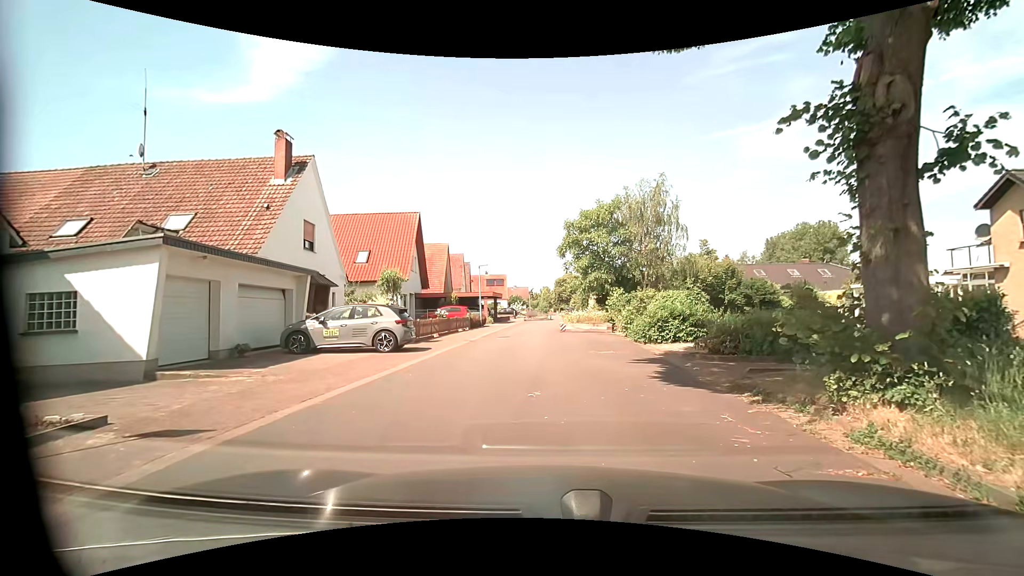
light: Day
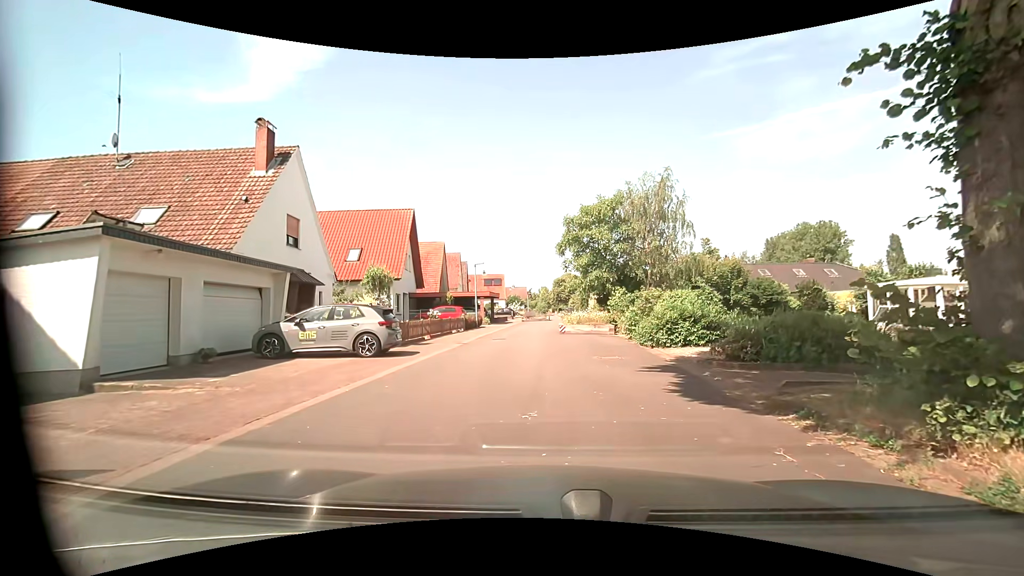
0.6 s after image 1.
(0.0, +1.4) m; -1°
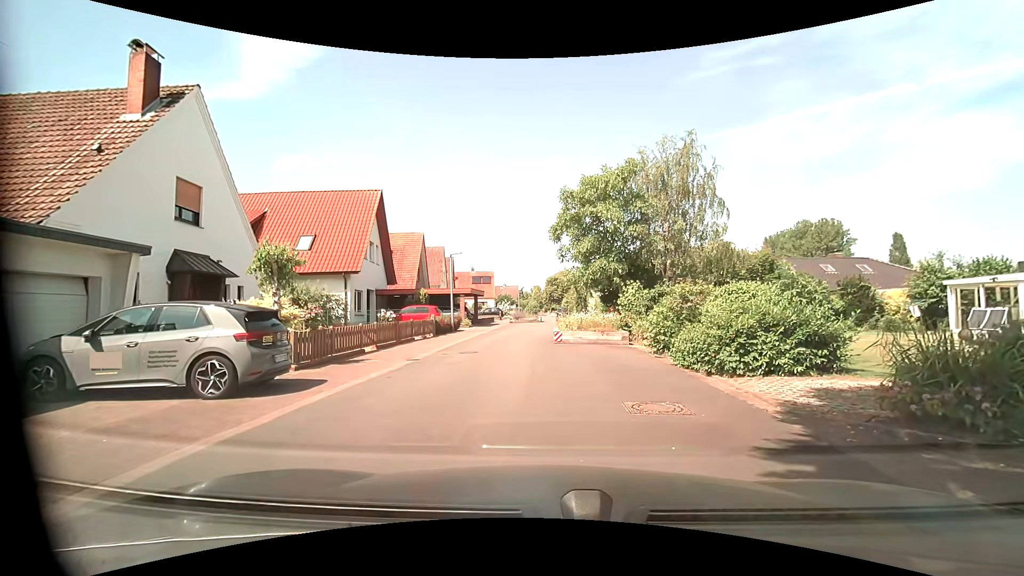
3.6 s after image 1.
(+0.1, +6.3) m; +2°
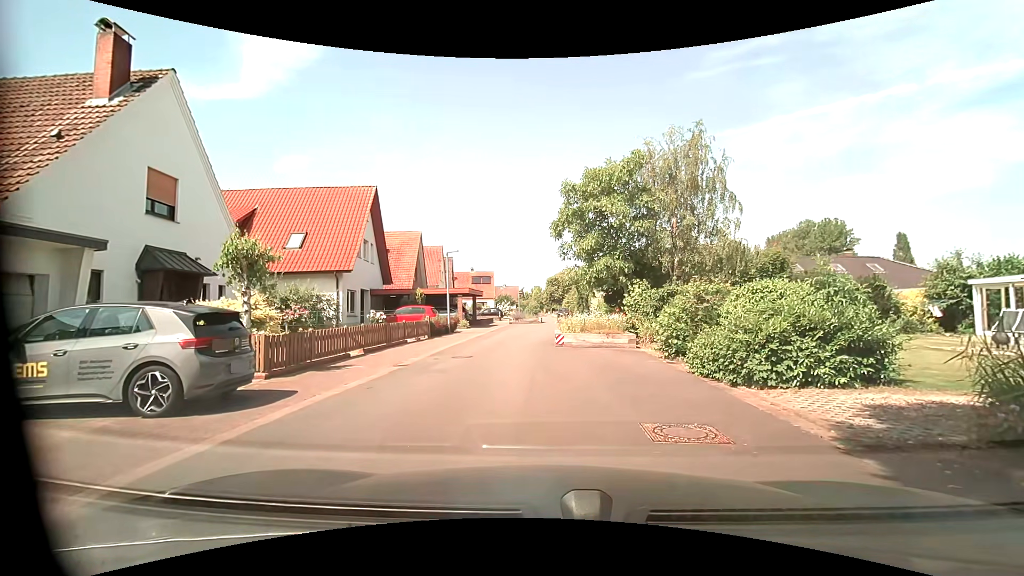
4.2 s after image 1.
(0.0, +1.2) m; 0°
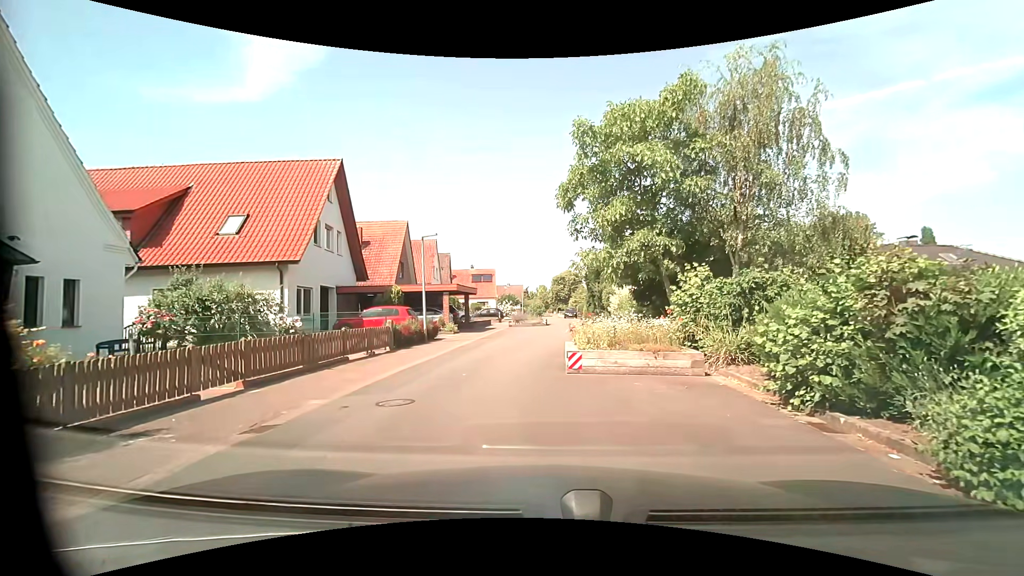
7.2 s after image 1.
(-0.1, +6.4) m; -3°
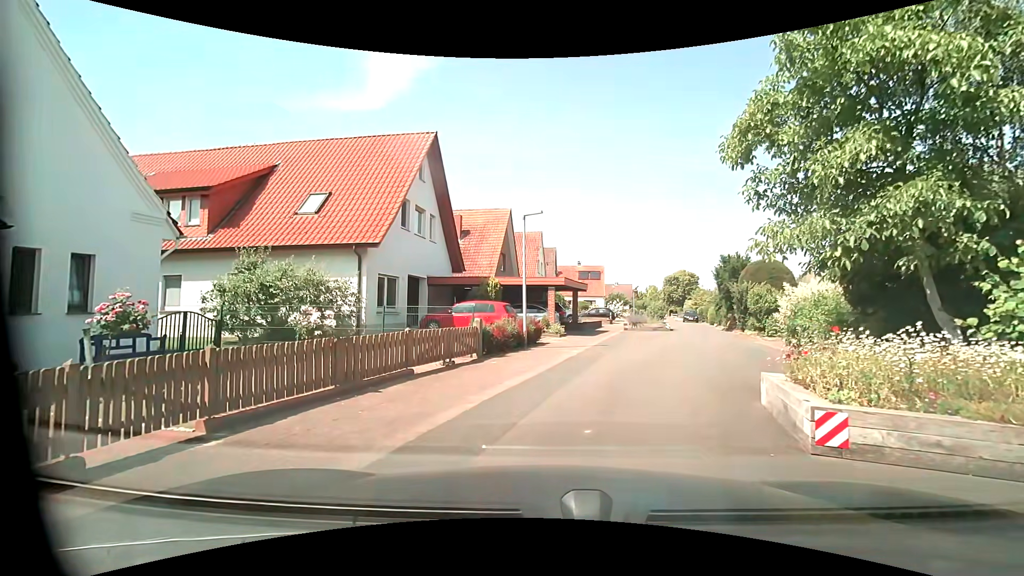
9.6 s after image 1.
(-0.5, +4.6) m; -11°
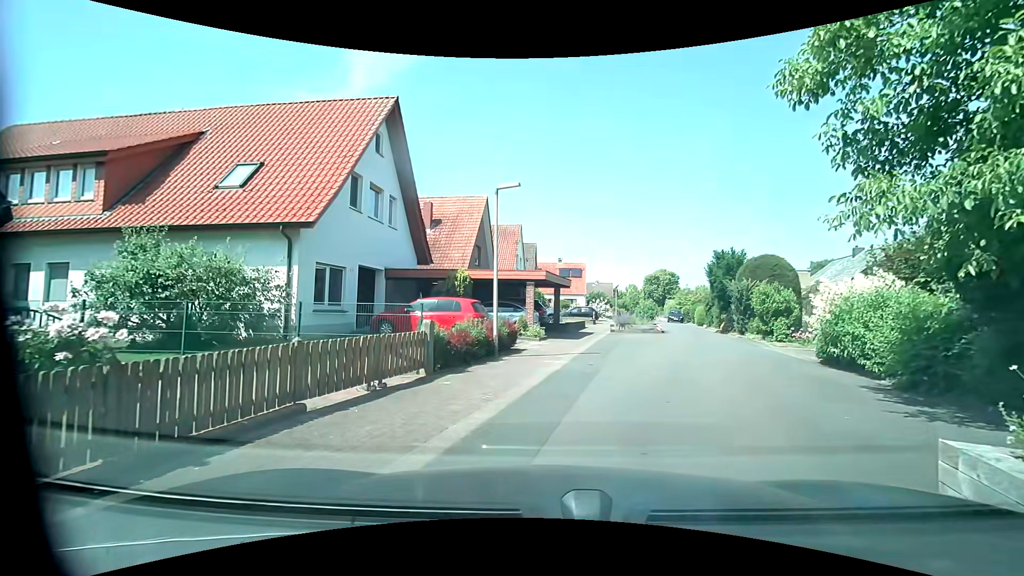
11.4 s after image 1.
(0.0, +3.6) m; +1°
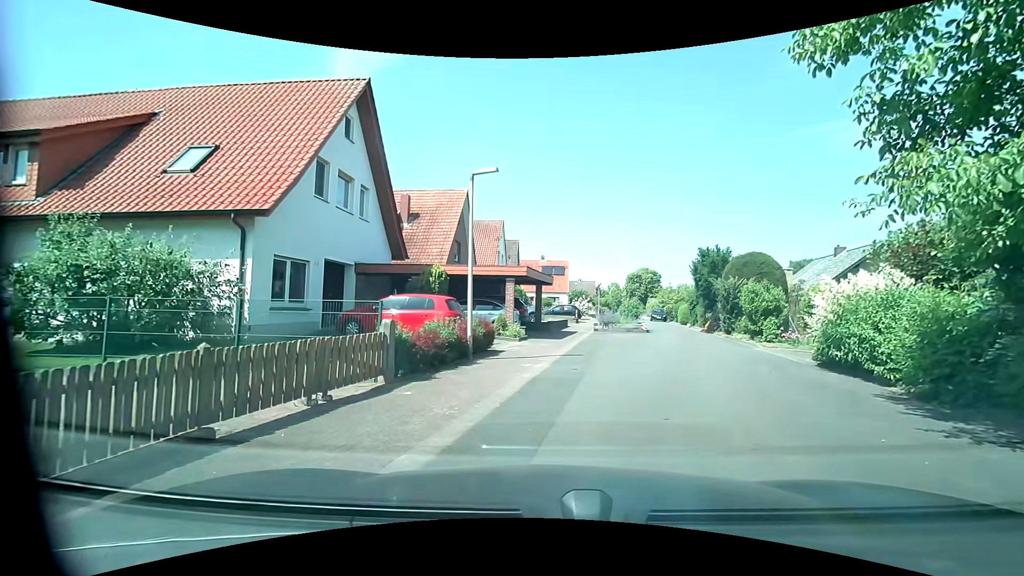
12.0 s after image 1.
(0.0, +1.2) m; +3°
